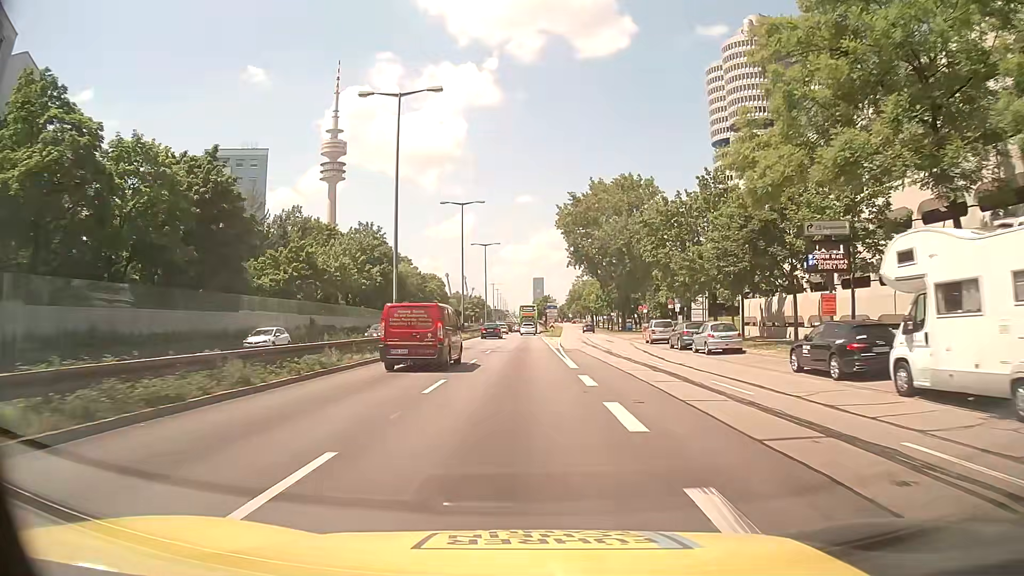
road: trunk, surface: asphalt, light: Day
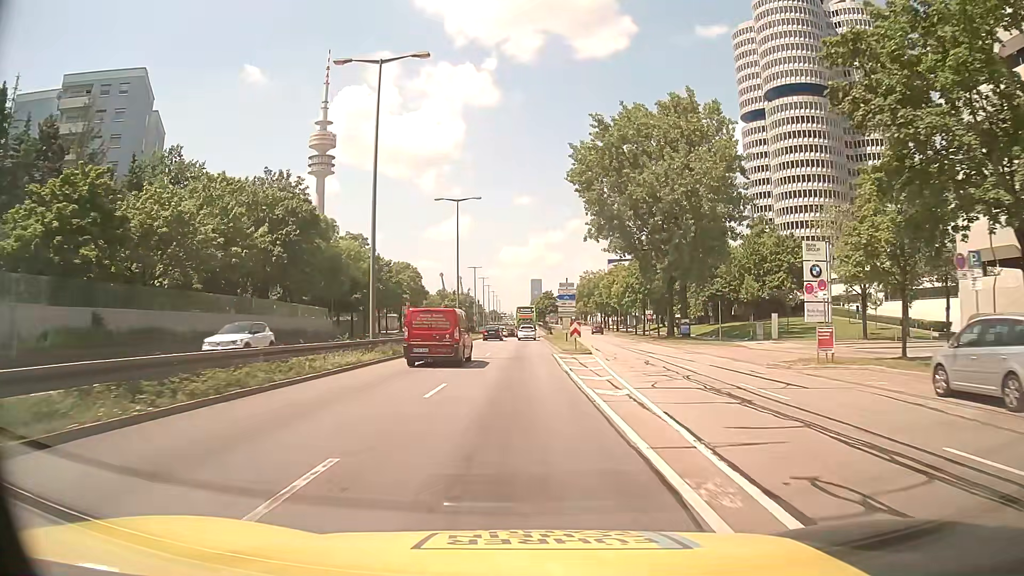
(-0.1, +36.3) m; 0°
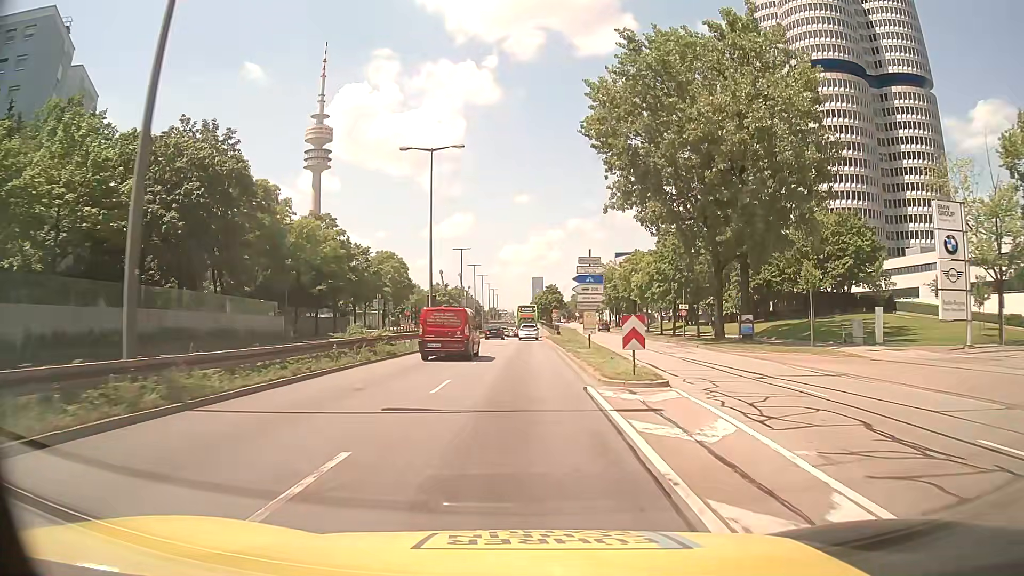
(0.0, +17.5) m; 0°
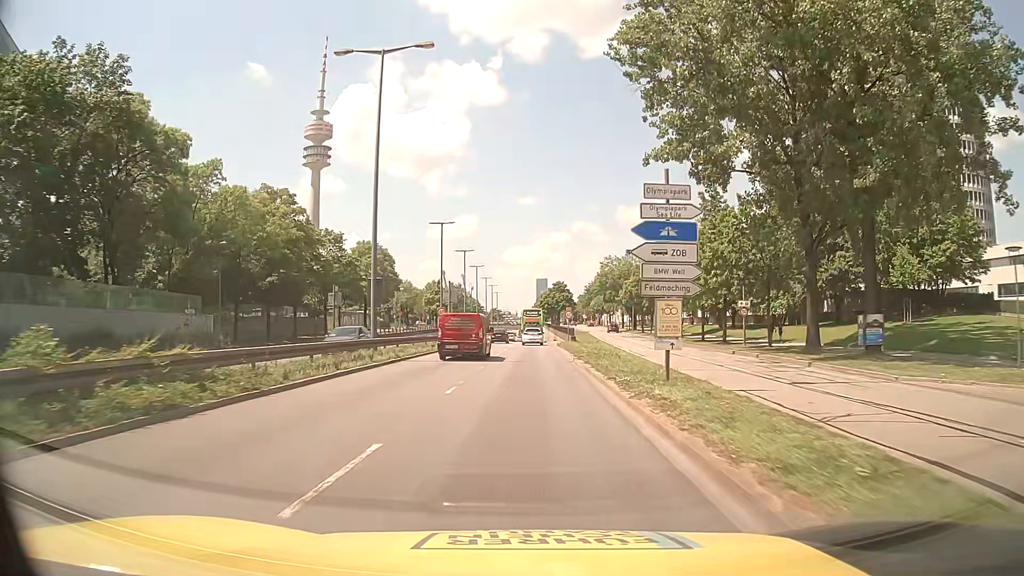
(-0.1, +17.0) m; 0°
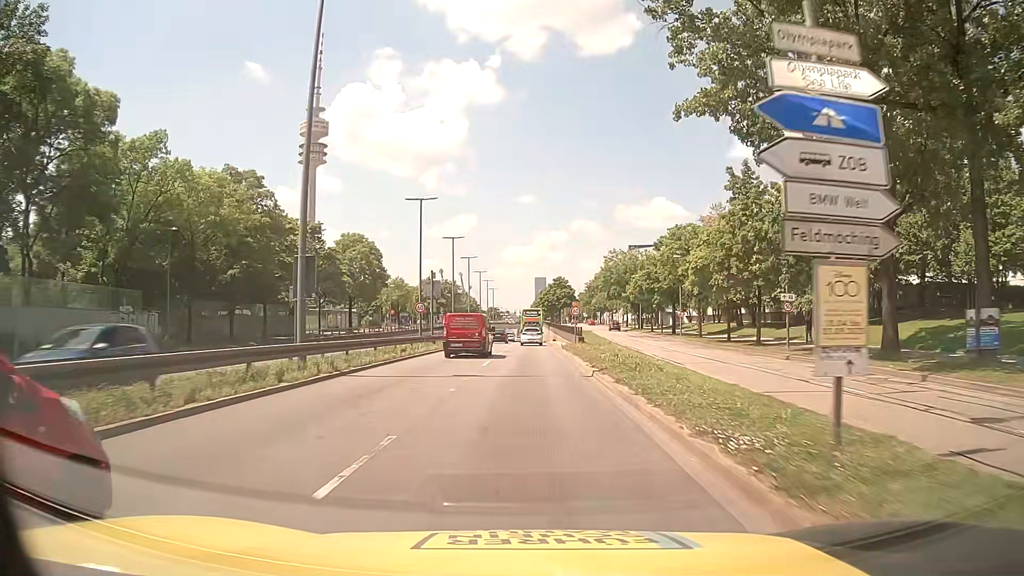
(0.0, +8.4) m; 0°
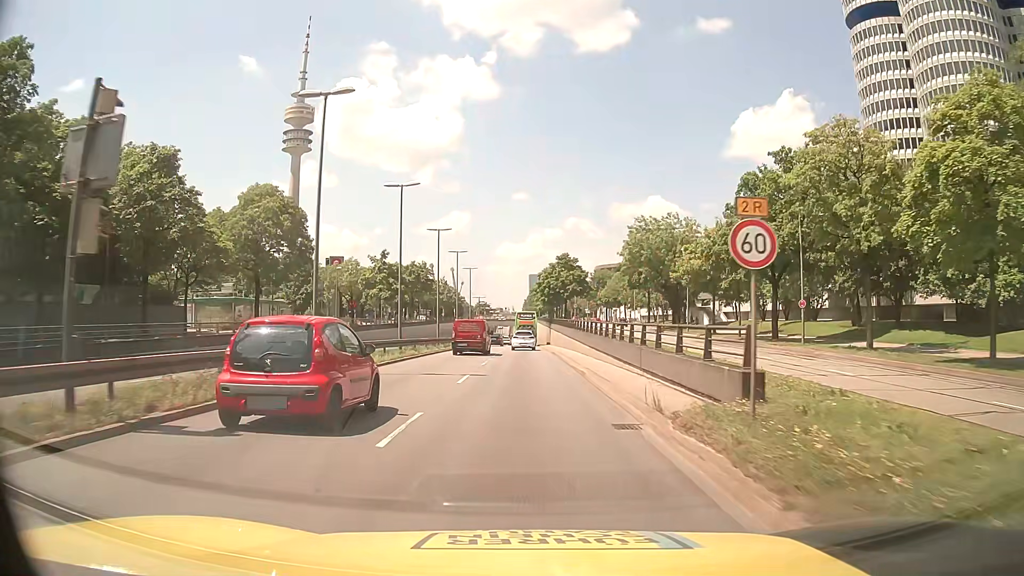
(0.0, +33.2) m; 0°
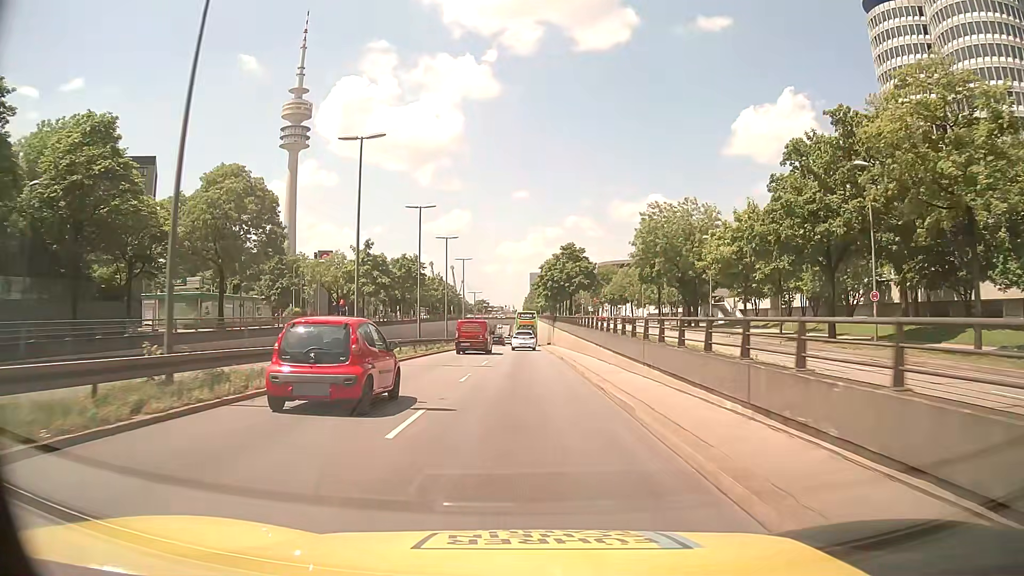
(0.0, +8.5) m; 0°
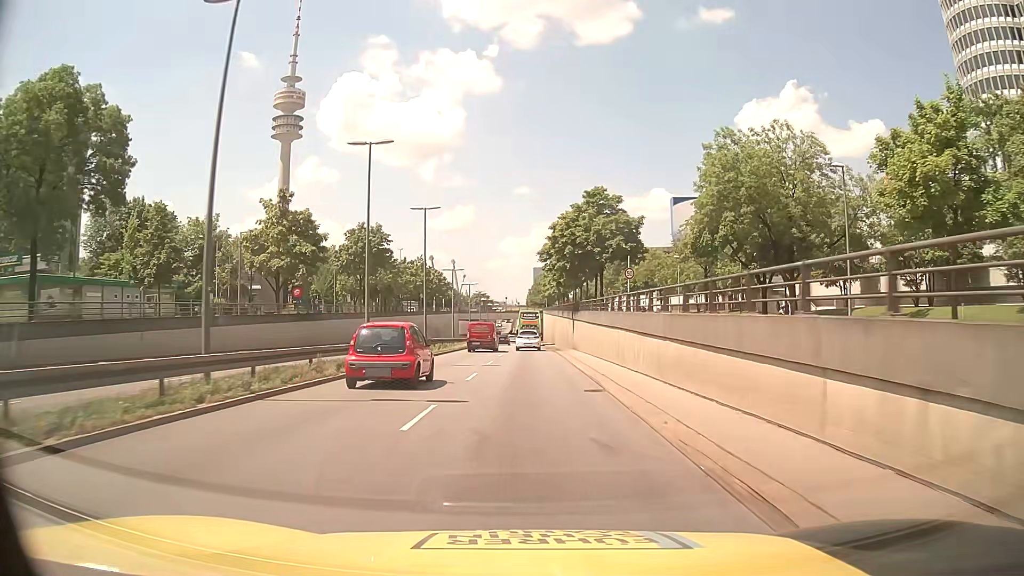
(+0.2, +26.4) m; 0°
(0, +10) (0, +20) (0, +30) (0, +40) (0, +50) (0, +60) (0, +70) (0, +80) (+1, +90) (+1, +100) m
